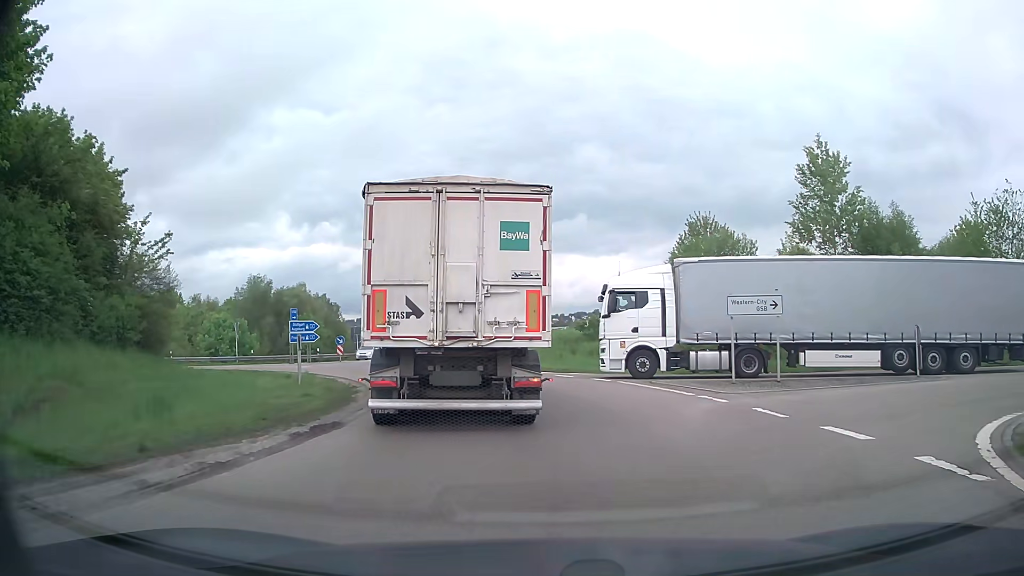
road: primary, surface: asphalt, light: Day
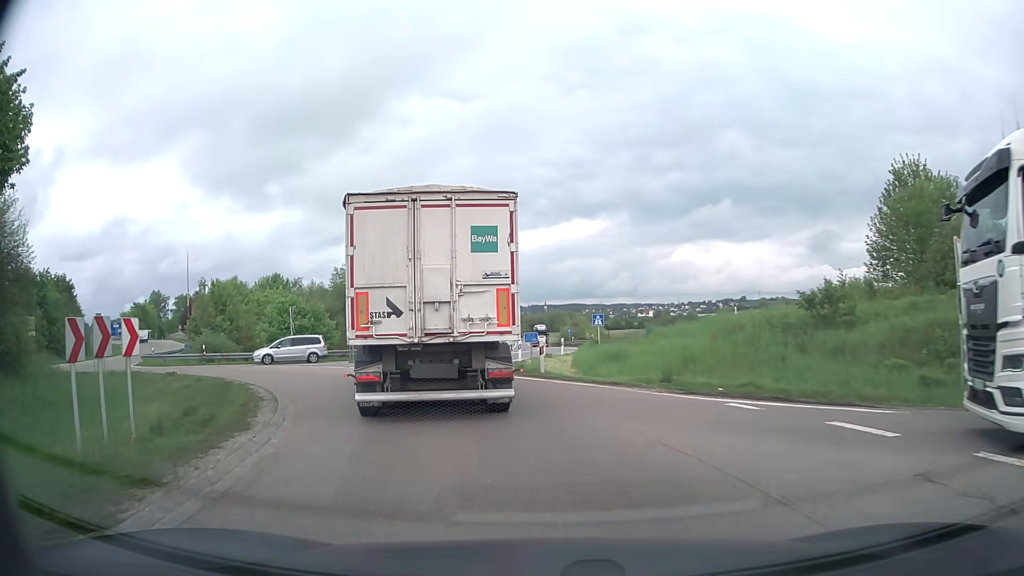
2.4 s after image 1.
(-1.1, +16.5) m; -12°
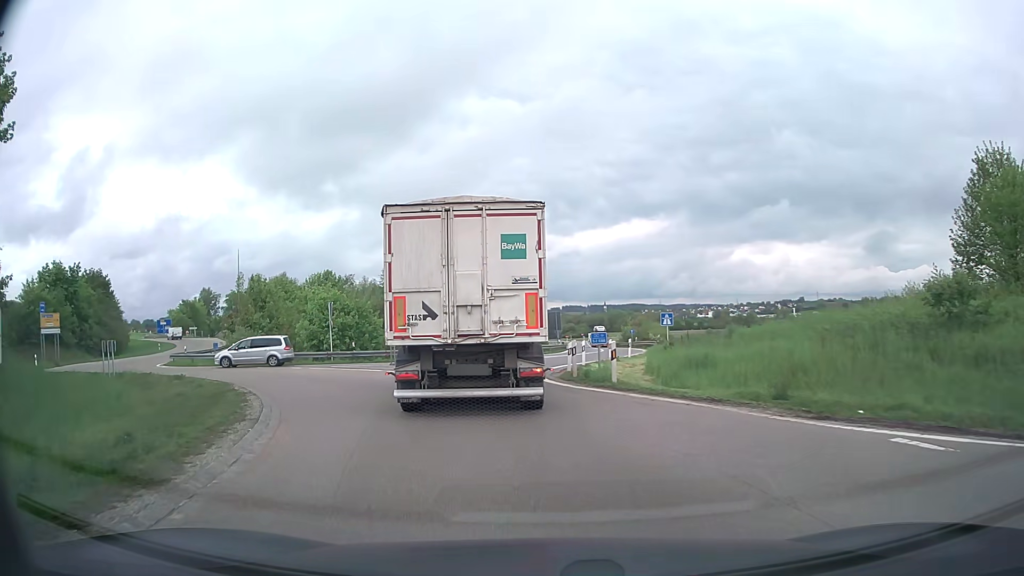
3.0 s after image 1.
(-0.2, +4.0) m; -5°
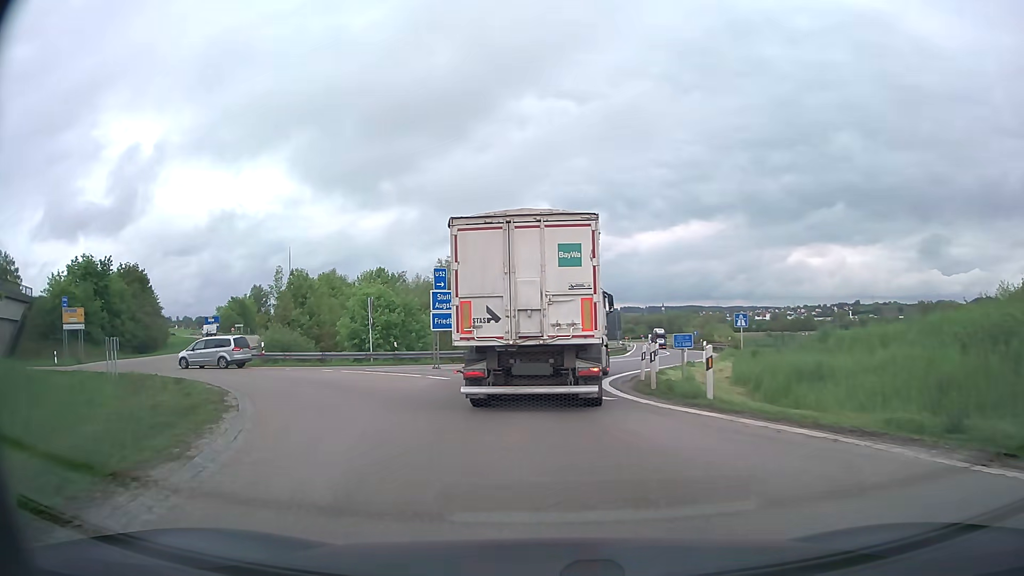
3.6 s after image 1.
(-0.2, +4.1) m; -5°
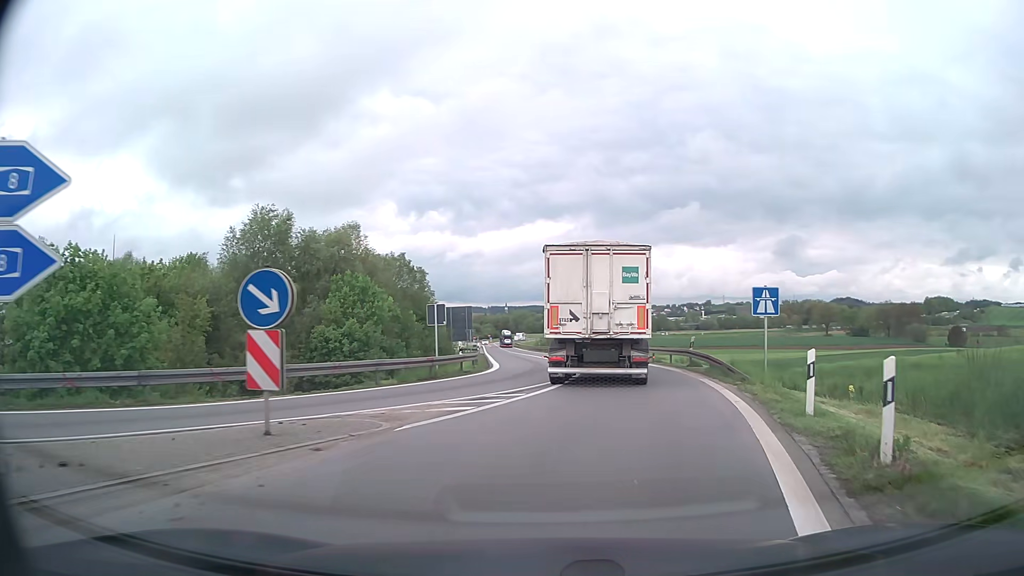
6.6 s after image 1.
(+1.0, +23.3) m; +13°
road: motorway_link
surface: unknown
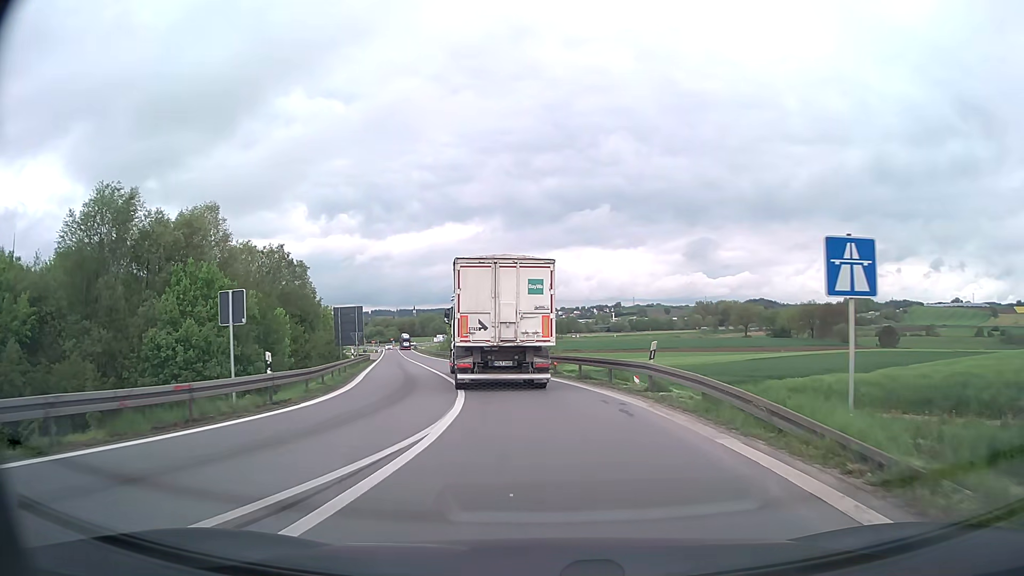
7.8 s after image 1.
(+1.0, +11.5) m; +8°
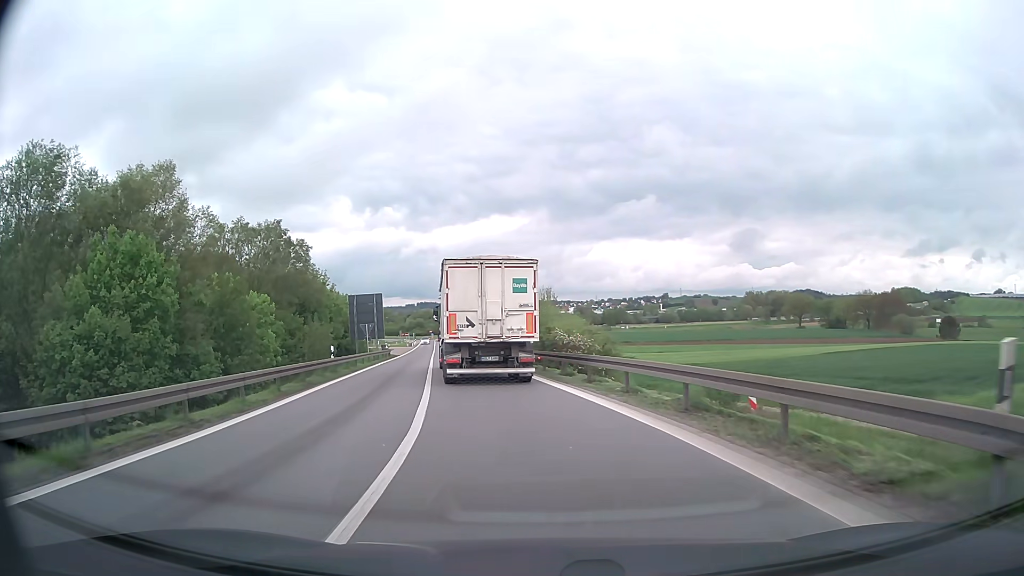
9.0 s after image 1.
(-0.3, +12.6) m; -4°
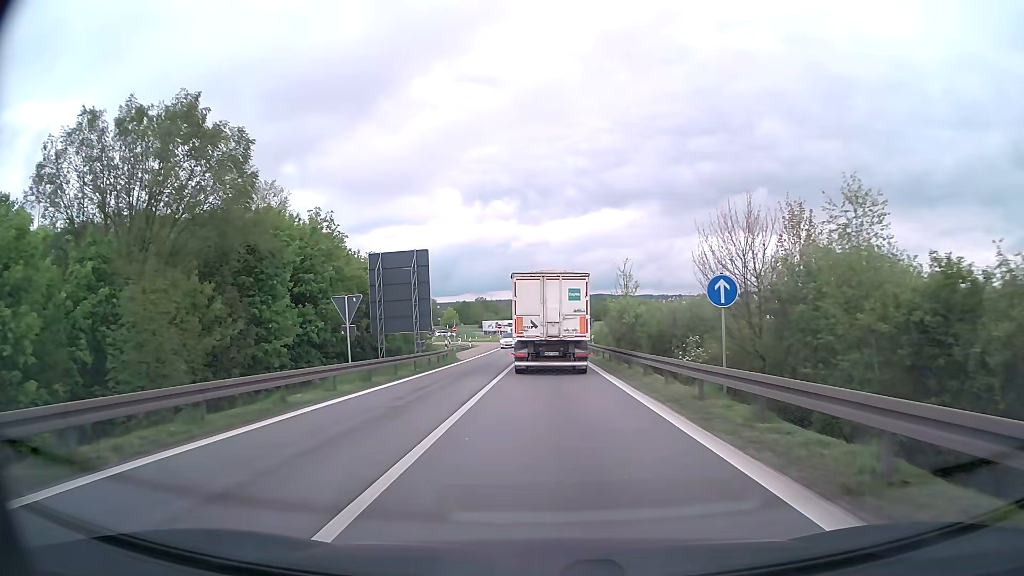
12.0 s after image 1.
(-4.0, +33.7) m; -9°
(0, +10) (0, +20) (0, +30) (0, +40) (0, +50) (0, +60) (0, +70) (0, +80) (0, +90) (0, +100) m
